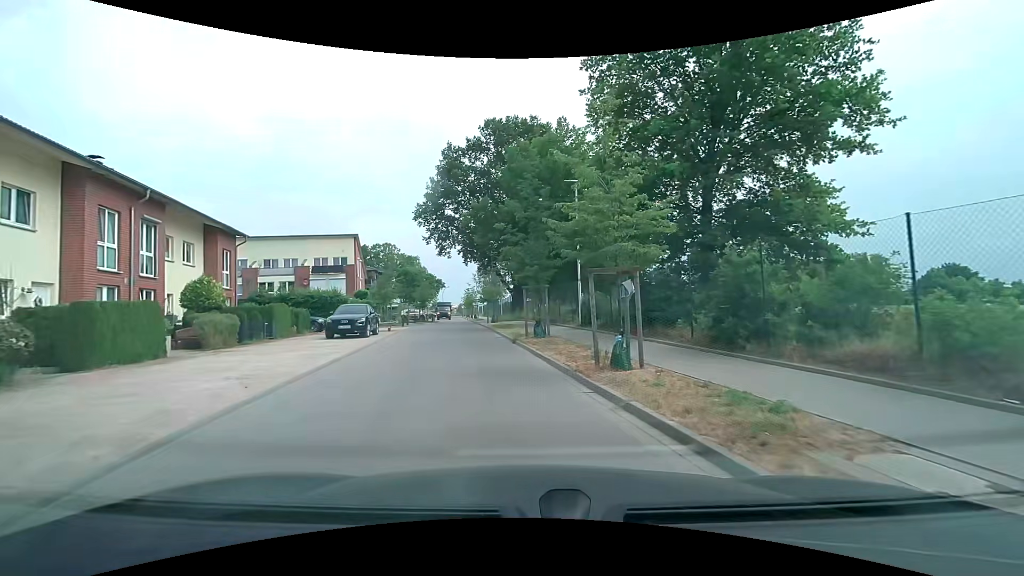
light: Day
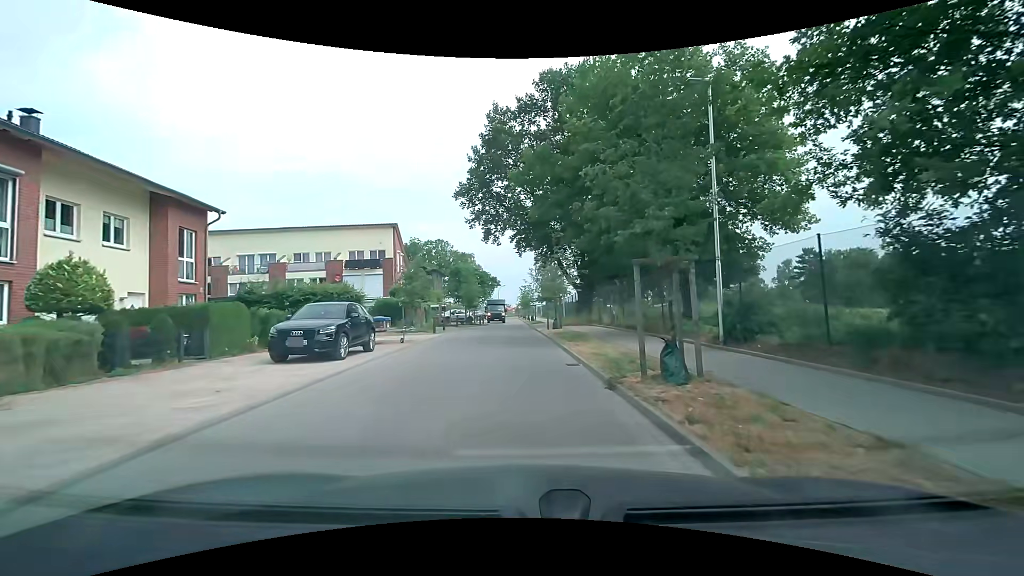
(-0.4, +10.0) m; -6°
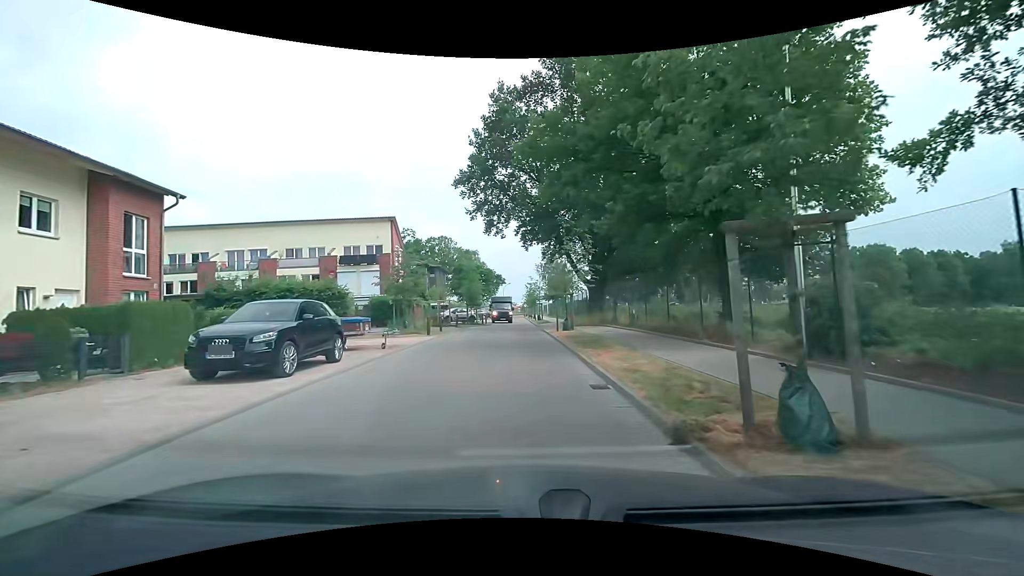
(0.0, +3.3) m; -1°
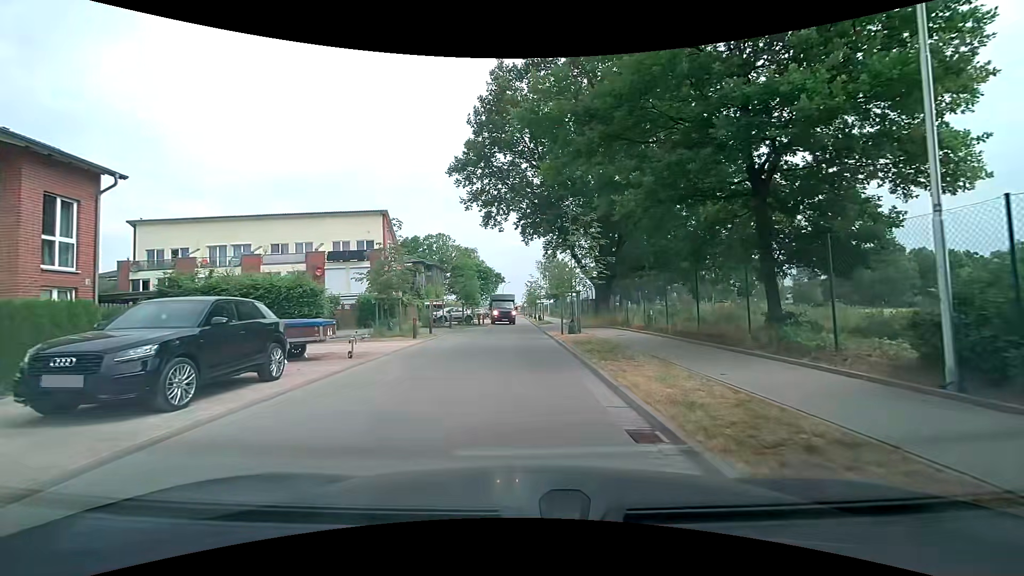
(0.0, +3.0) m; +1°
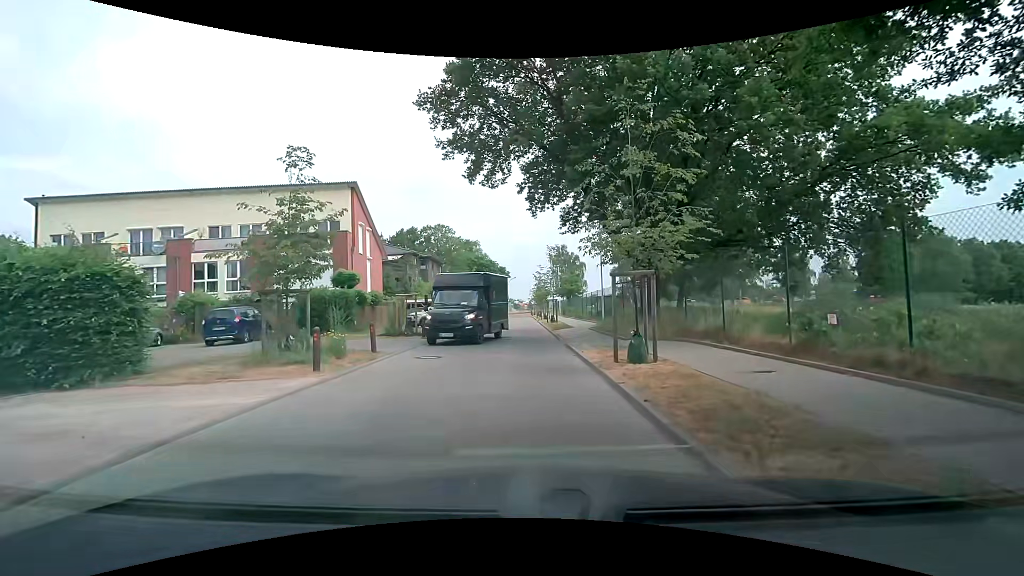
(-0.1, +10.5) m; 0°
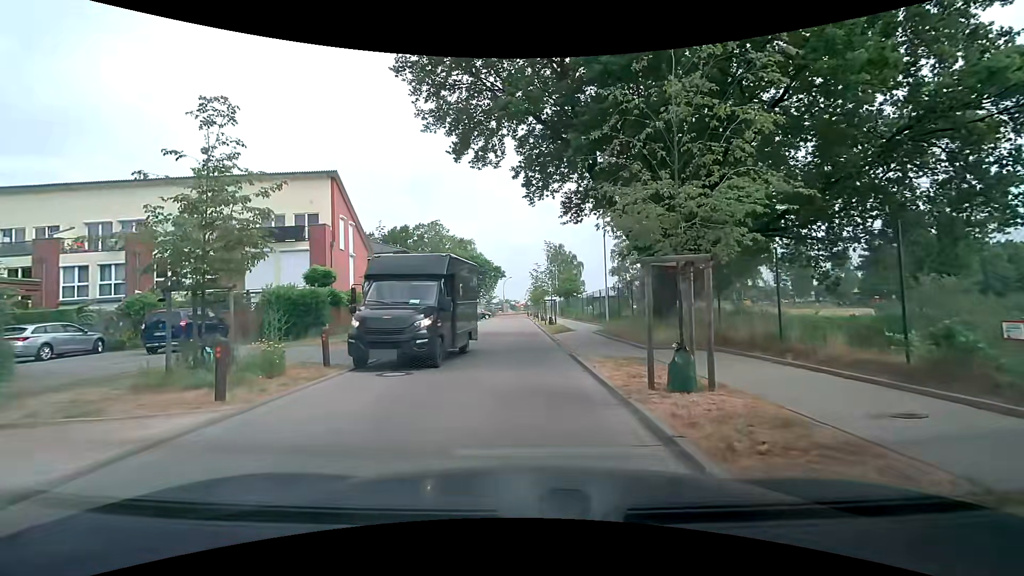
(0.0, +3.2) m; +1°
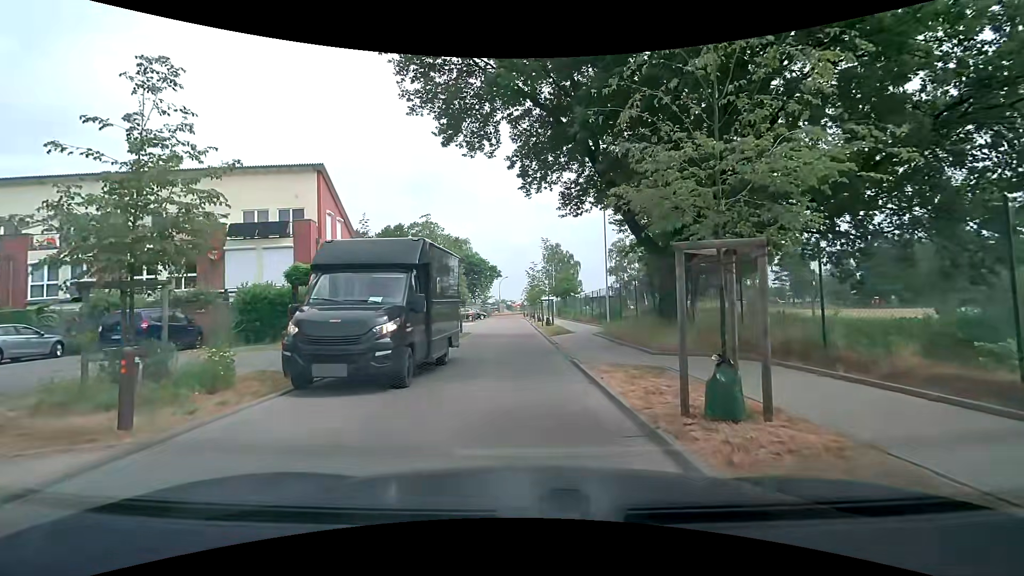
(0.0, +1.7) m; 0°
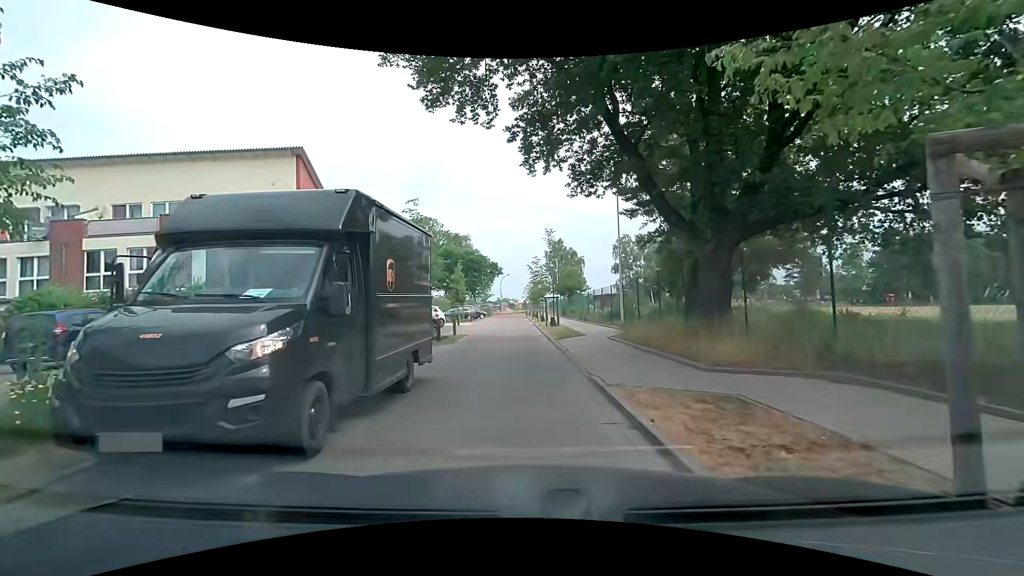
(0.0, +3.3) m; 0°
